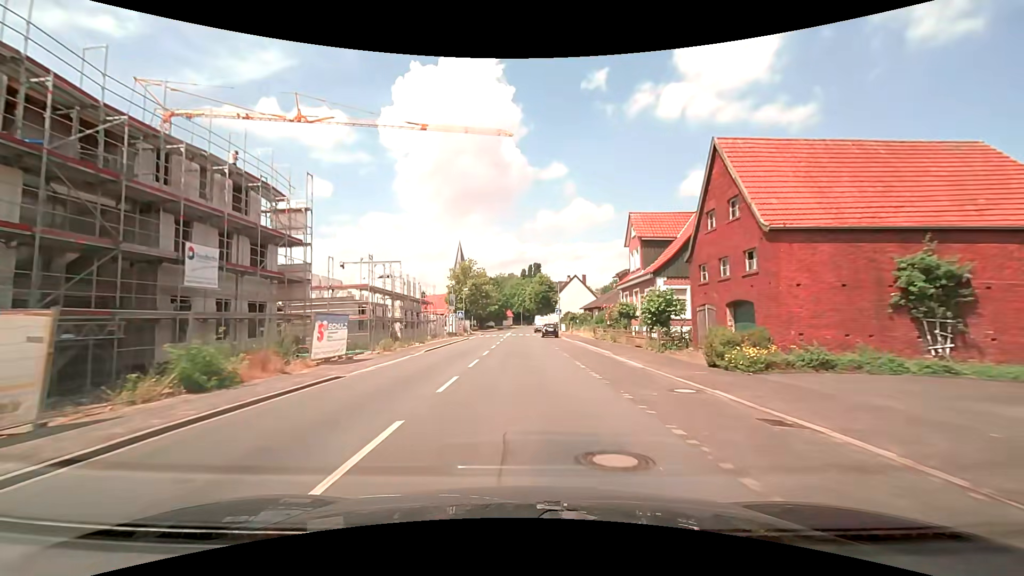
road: secondary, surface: asphalt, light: Day
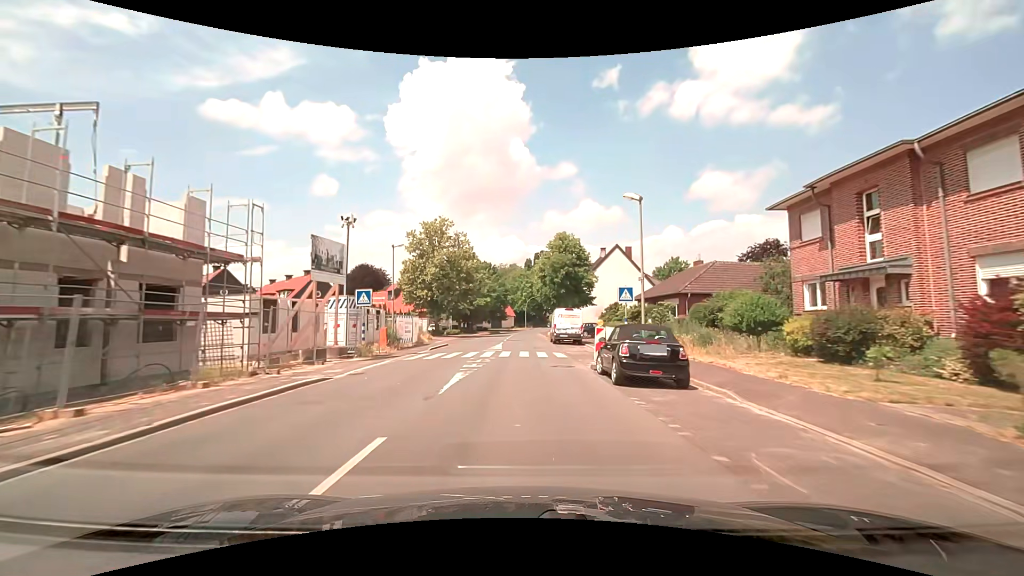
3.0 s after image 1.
(-0.2, +38.8) m; -1°
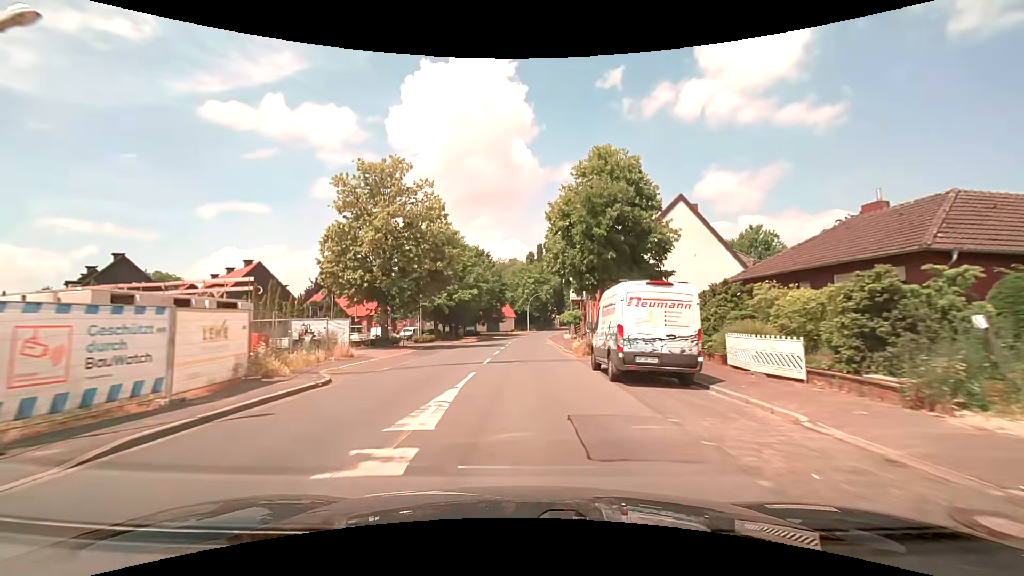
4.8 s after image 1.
(+0.1, +22.9) m; 0°
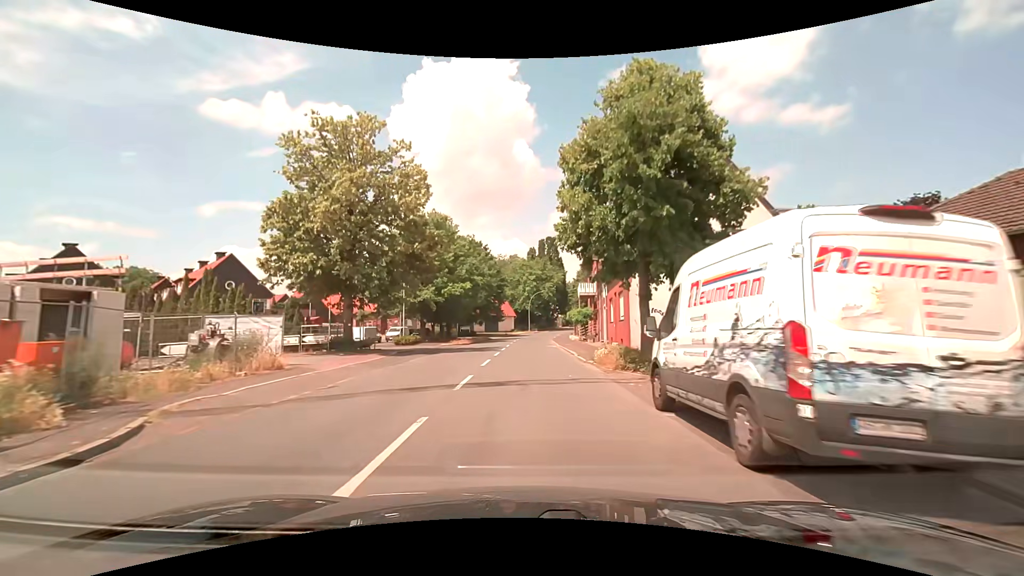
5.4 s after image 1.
(0.0, +7.7) m; 0°
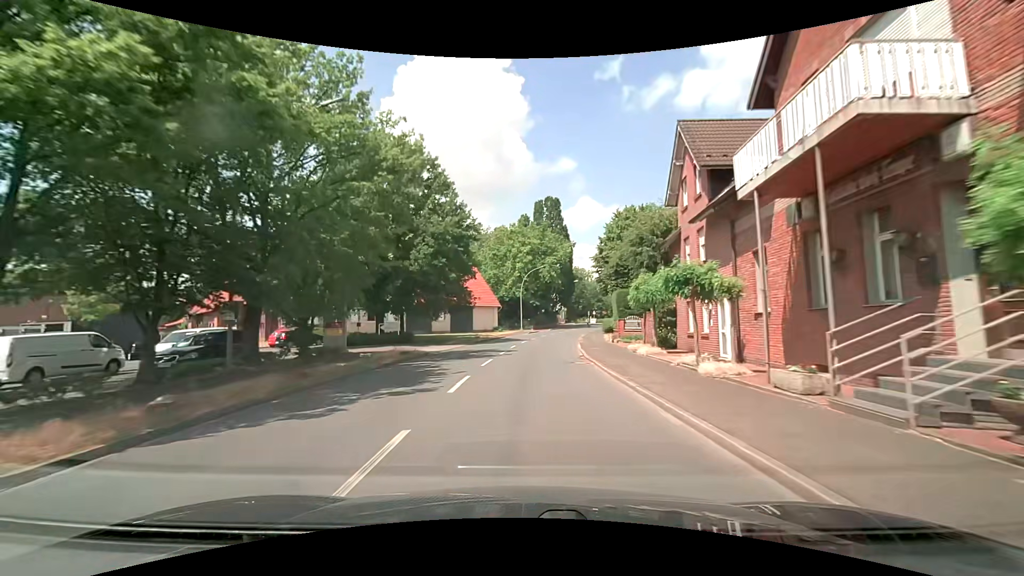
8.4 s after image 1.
(+0.4, +39.5) m; +1°
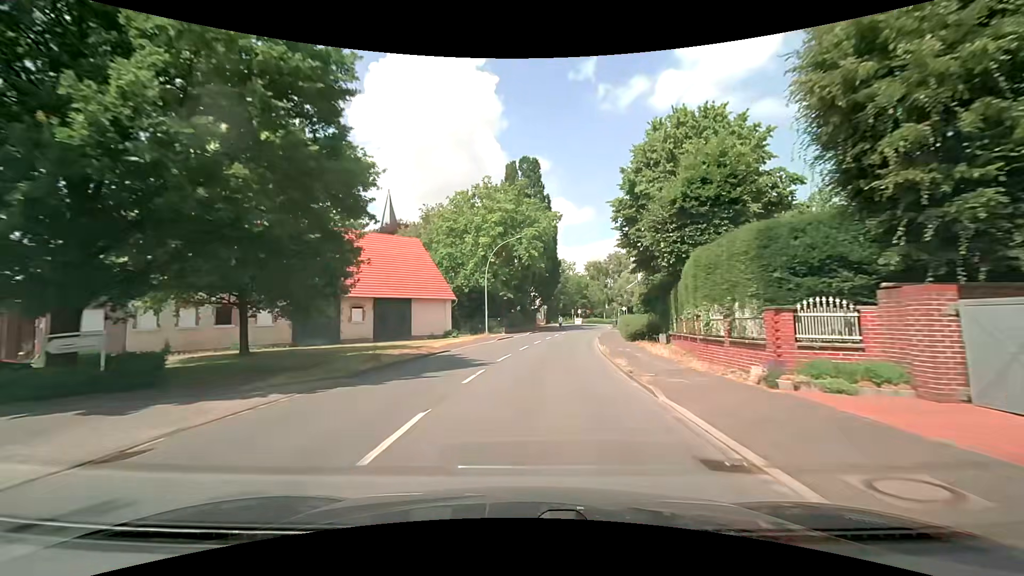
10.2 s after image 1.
(+0.4, +23.9) m; +2°
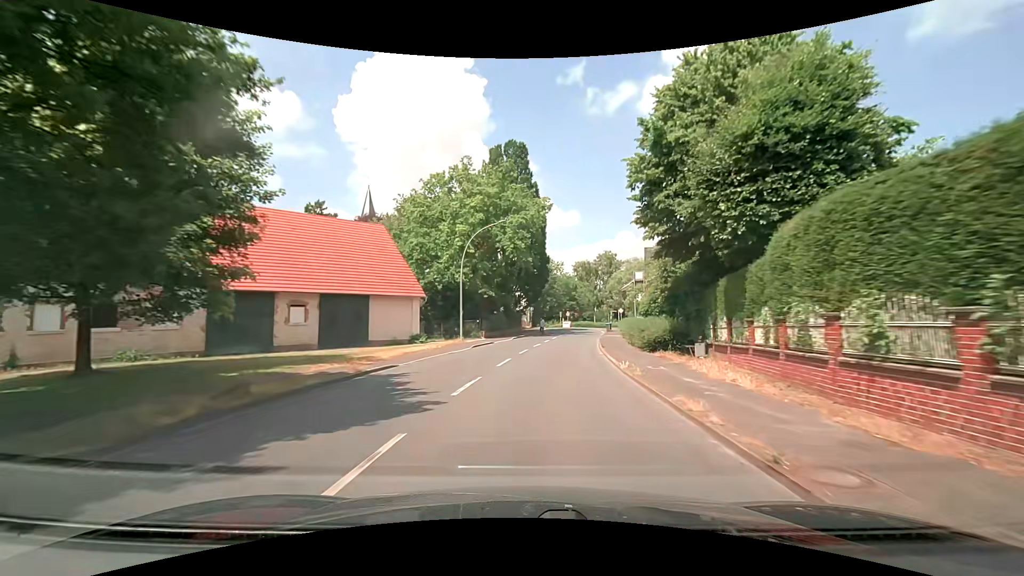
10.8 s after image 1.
(+0.1, +8.0) m; +2°
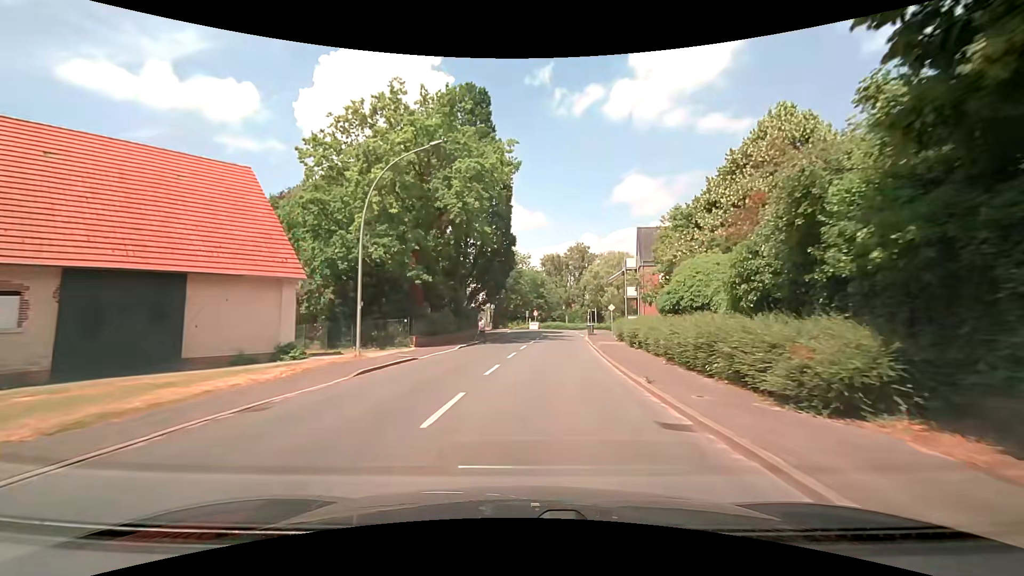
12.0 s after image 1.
(+0.5, +15.9) m; +4°
(0, +10) (+1, +20) (+2, +30) (+3, +40) (+4, +50) (+5, +60) (+4, +70) (+1, +79) (-3, +88) (-8, +97) m
